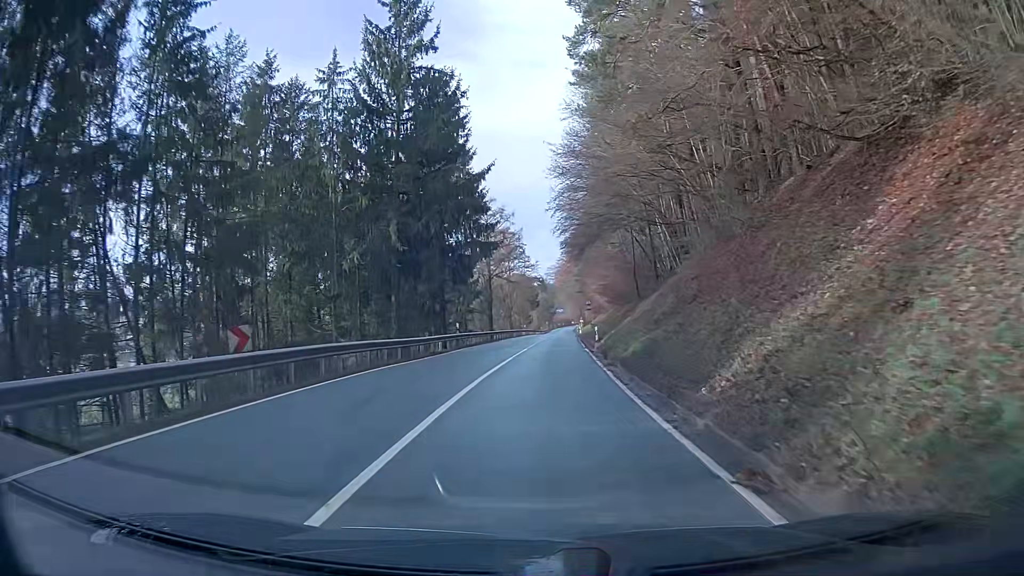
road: secondary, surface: asphalt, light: Day
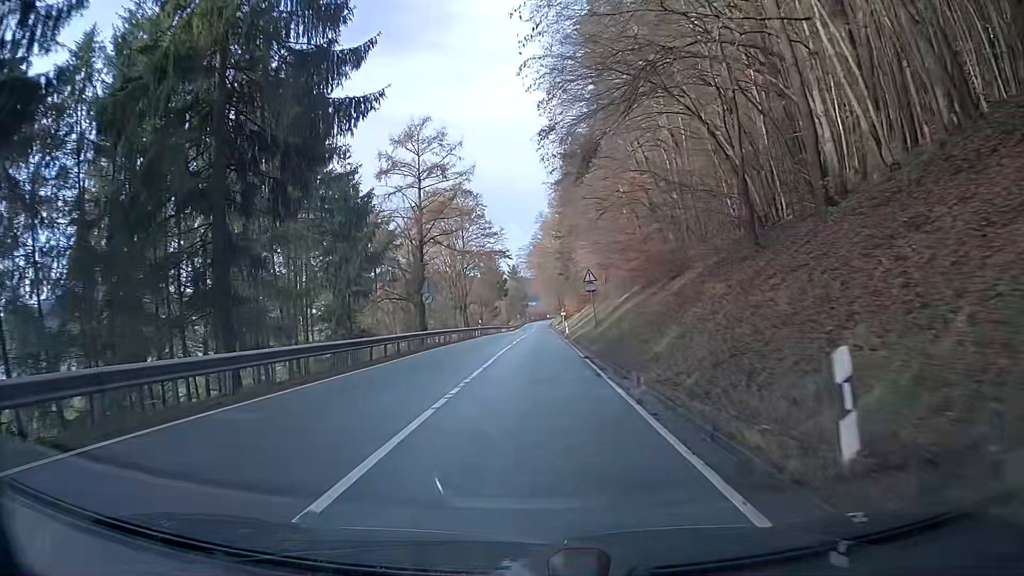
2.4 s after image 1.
(+1.4, +32.3) m; +4°
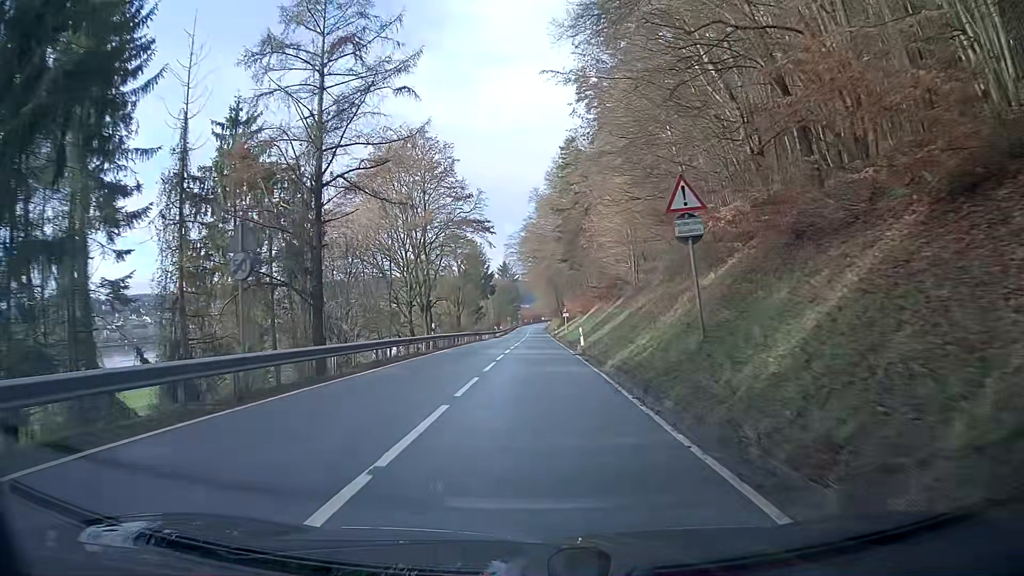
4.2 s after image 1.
(0.0, +24.1) m; 0°
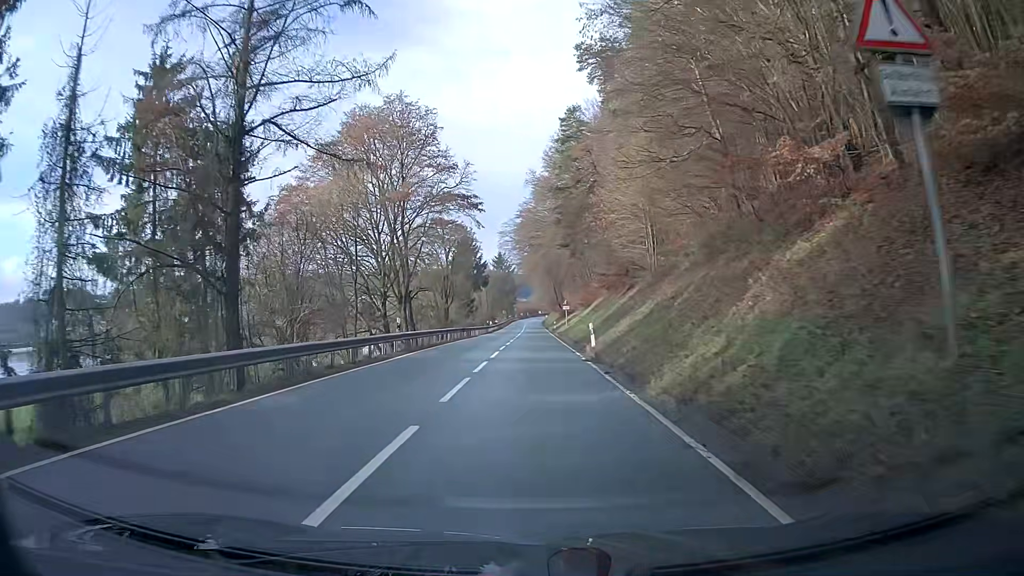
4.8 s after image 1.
(0.0, +8.0) m; 0°
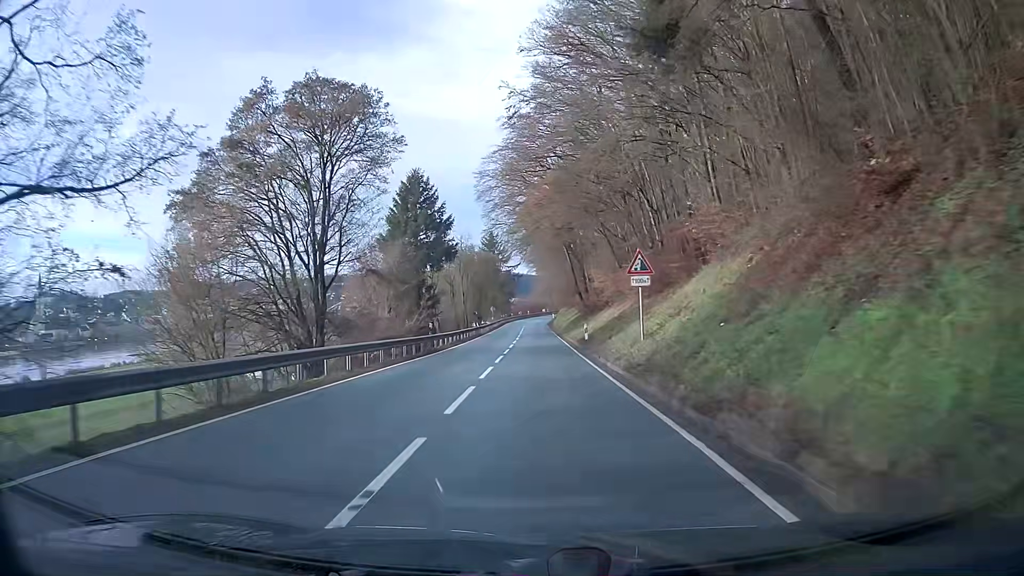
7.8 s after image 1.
(+0.1, +43.5) m; 0°
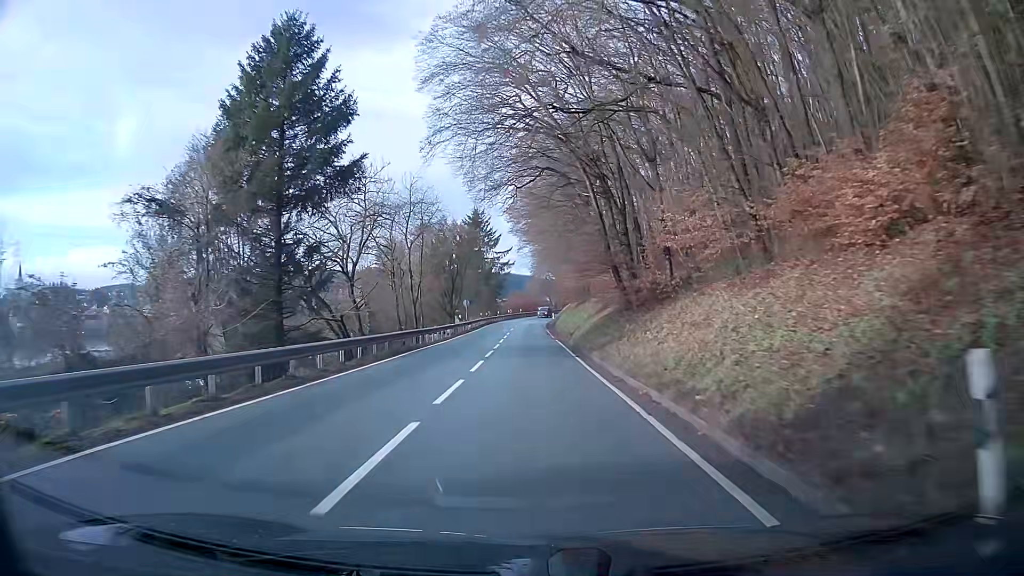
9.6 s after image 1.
(0.0, +30.2) m; 0°
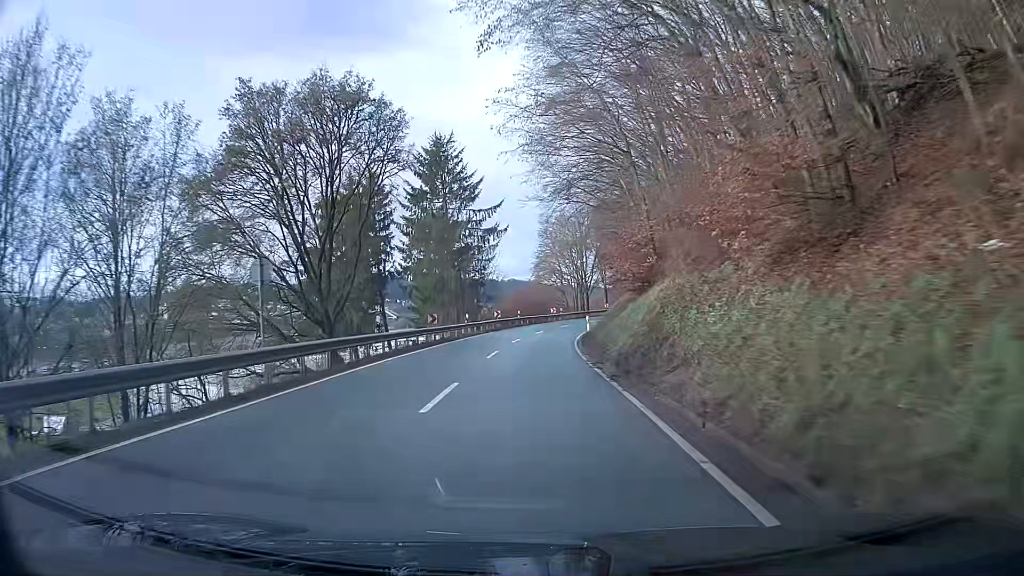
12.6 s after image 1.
(-0.2, +49.8) m; 0°
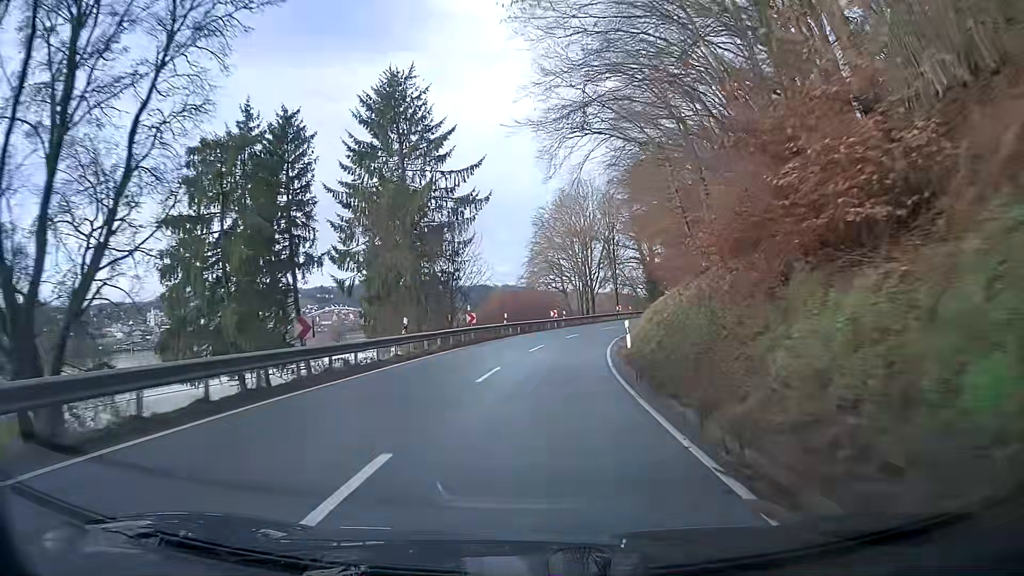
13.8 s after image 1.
(+0.2, +19.1) m; +2°
(0, +10) (+1, +20) (+2, +30) (+4, +40) (+6, +49) (+9, +59) (+13, +68) (+17, +77) (+21, +87) (+25, +96) m
